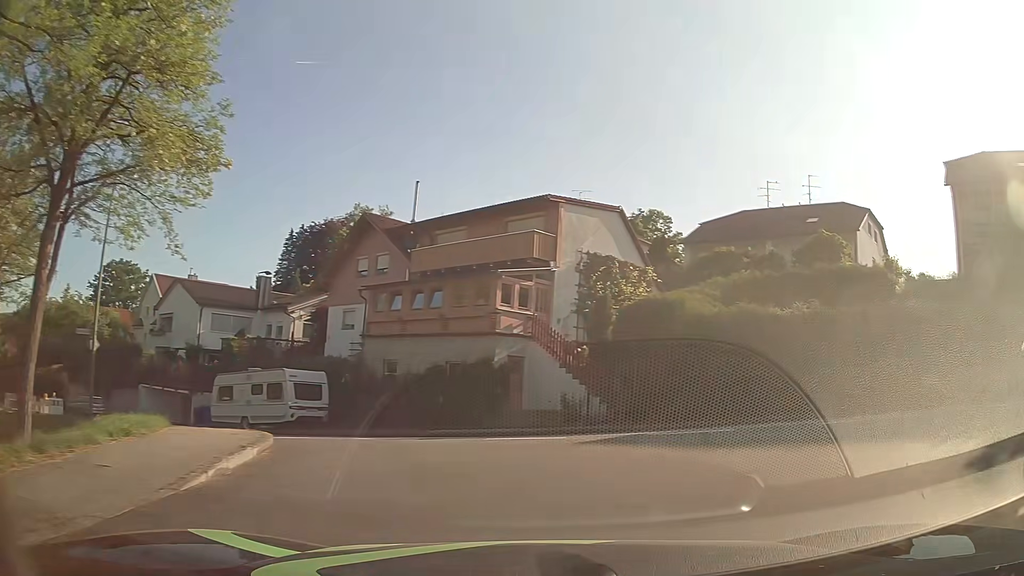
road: residential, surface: asphalt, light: Day
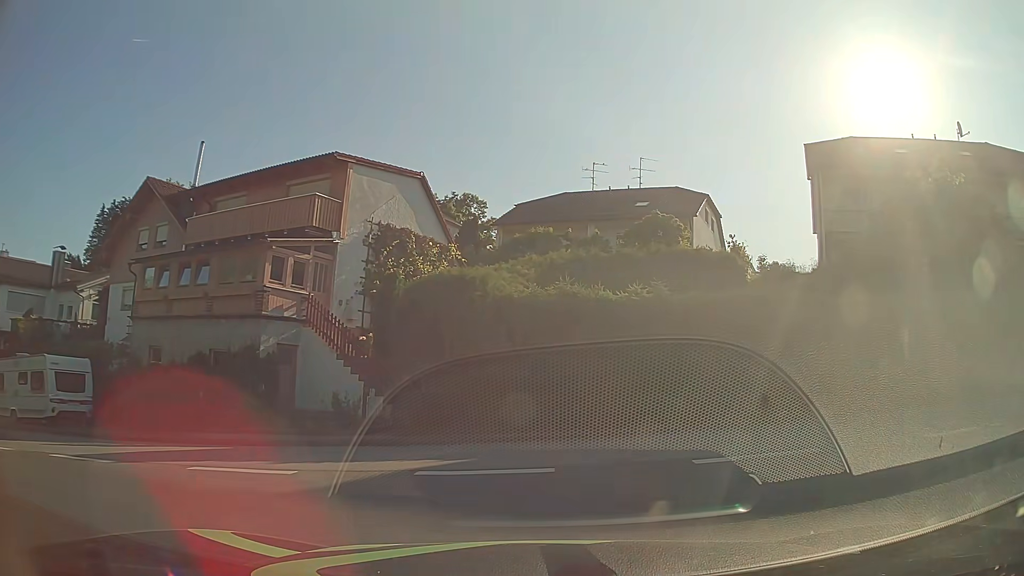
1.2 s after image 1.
(+0.6, +4.1) m; +15°
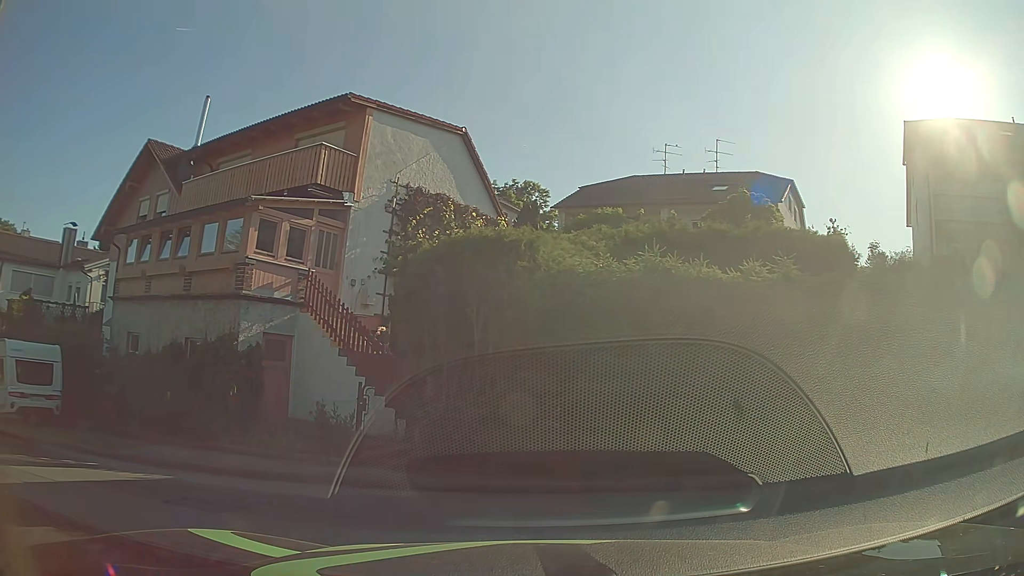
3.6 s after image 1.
(0.0, +4.9) m; -5°
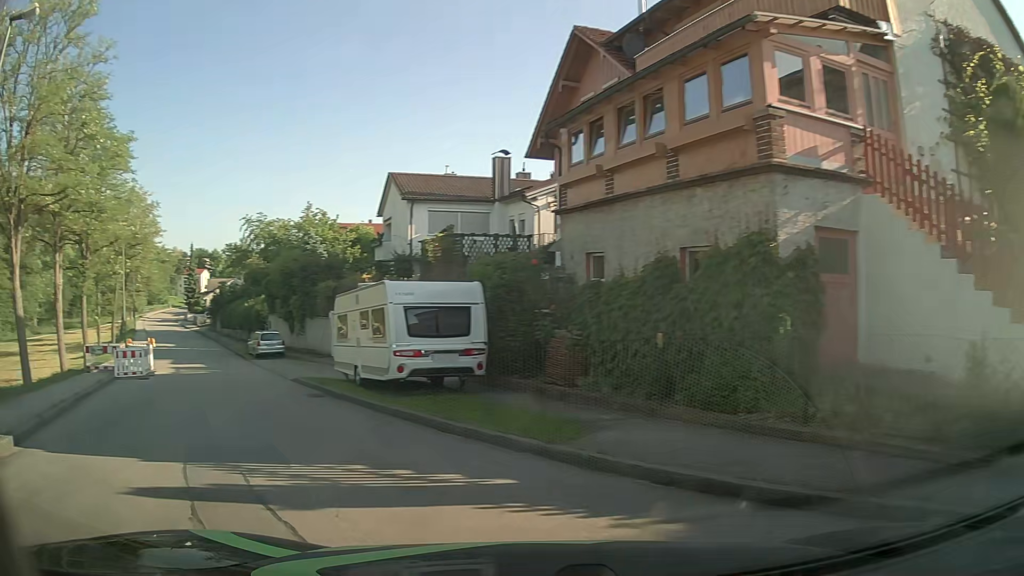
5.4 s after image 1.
(-2.3, +6.0) m; -41°
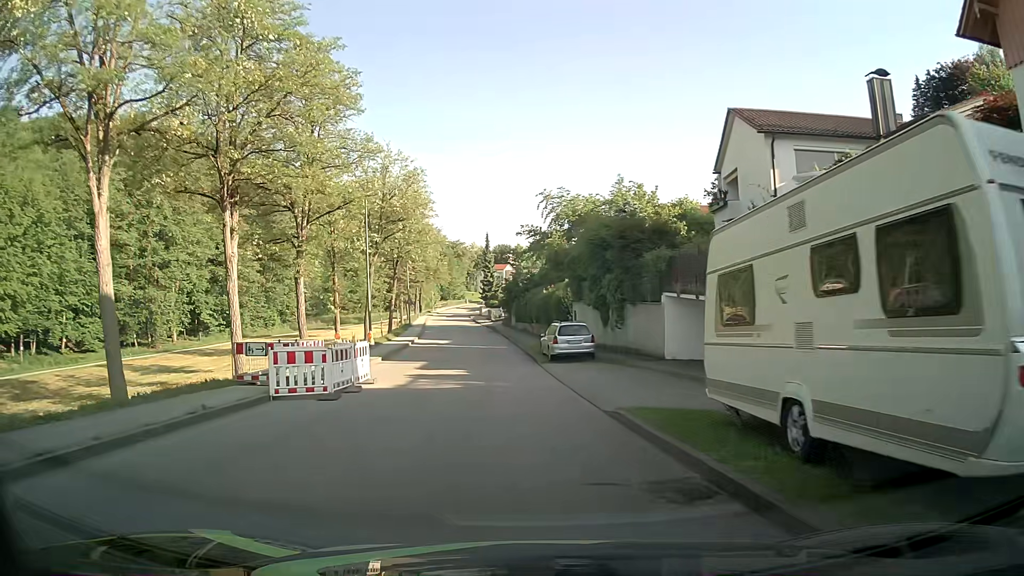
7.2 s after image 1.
(-3.3, +10.8) m; -26°
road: unclassified
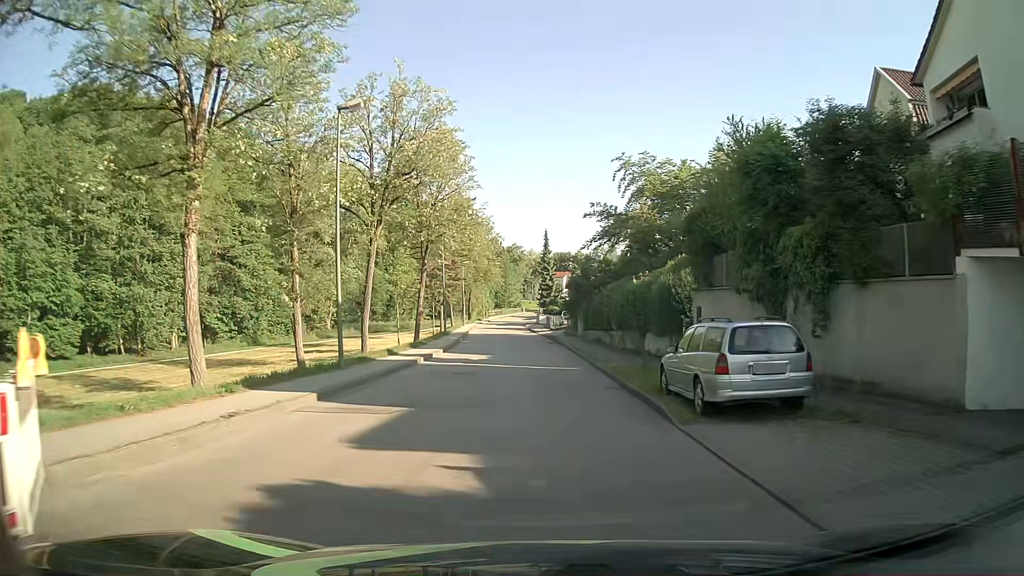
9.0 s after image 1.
(-0.9, +15.2) m; -5°
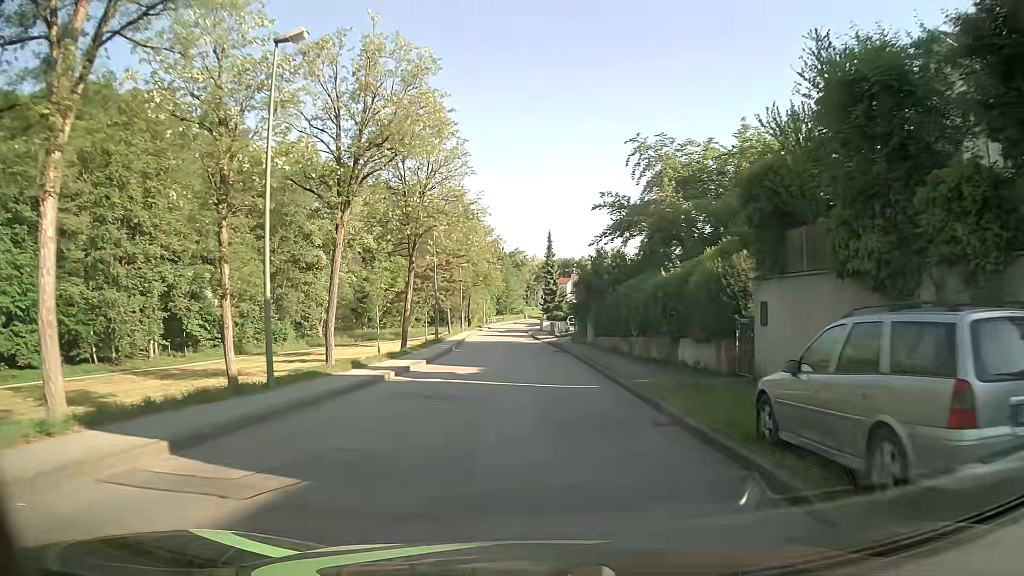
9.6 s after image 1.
(0.0, +5.8) m; -1°
